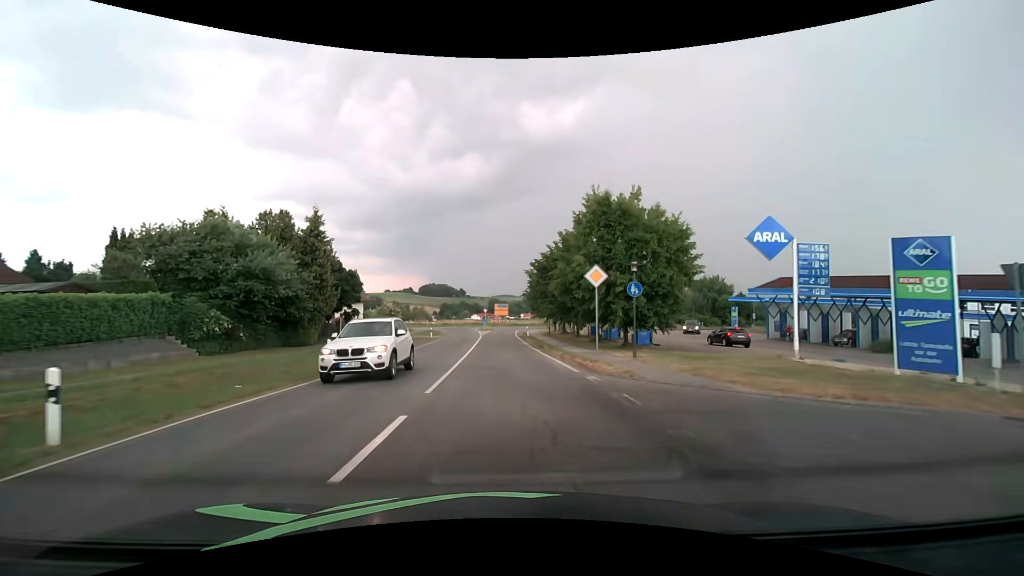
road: secondary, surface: asphalt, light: Day
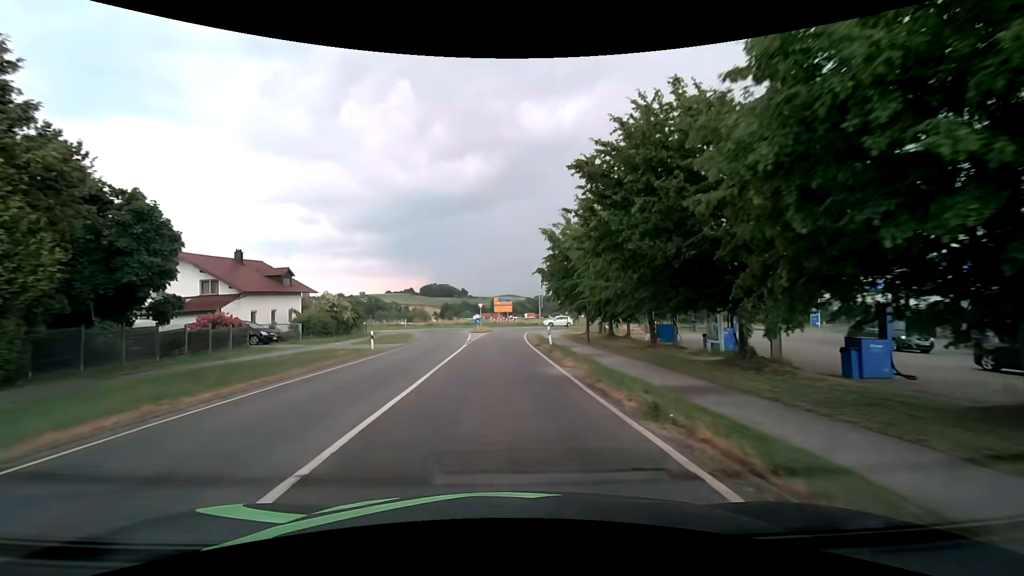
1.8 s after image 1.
(-0.2, +22.4) m; 0°
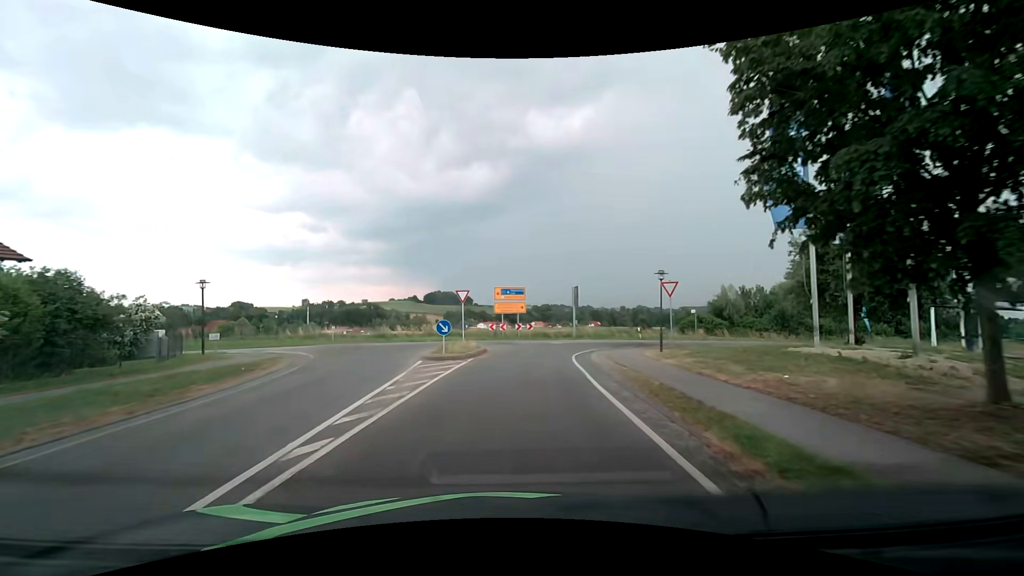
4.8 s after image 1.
(-0.4, +31.0) m; -1°
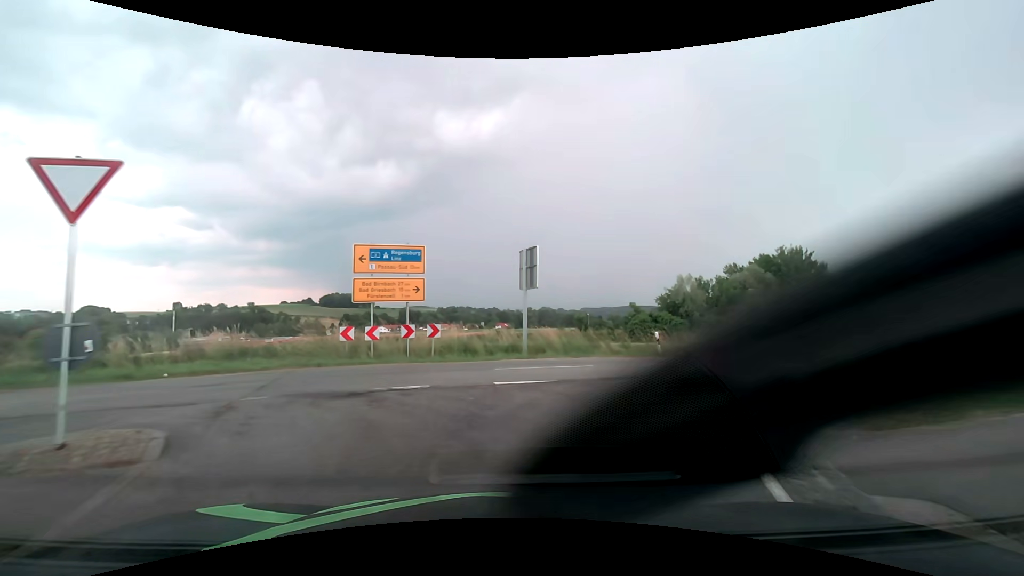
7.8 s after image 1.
(+0.6, +21.4) m; +12°
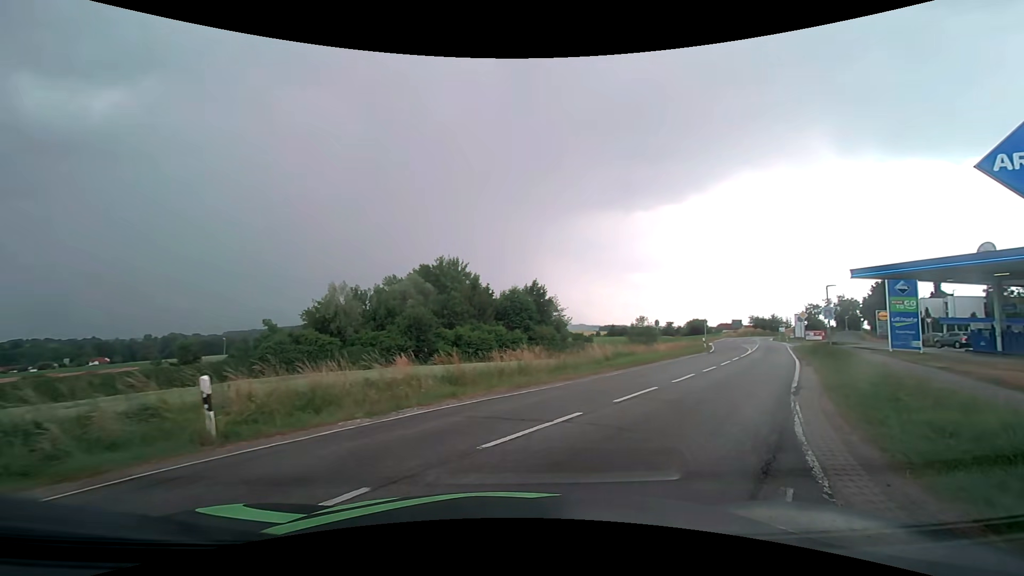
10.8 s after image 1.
(+3.6, +12.1) m; +37°
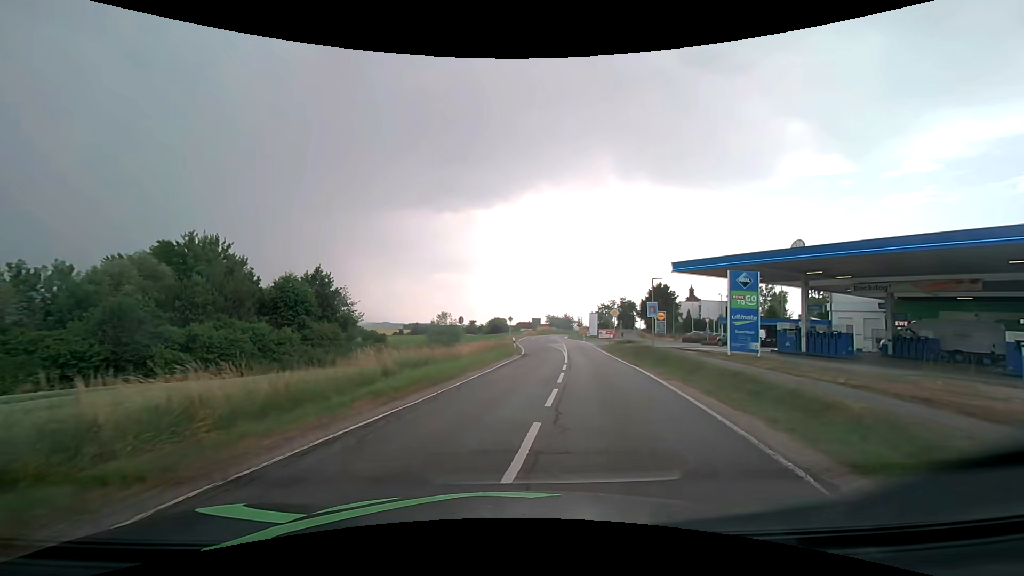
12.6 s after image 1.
(+1.9, +9.7) m; +20°
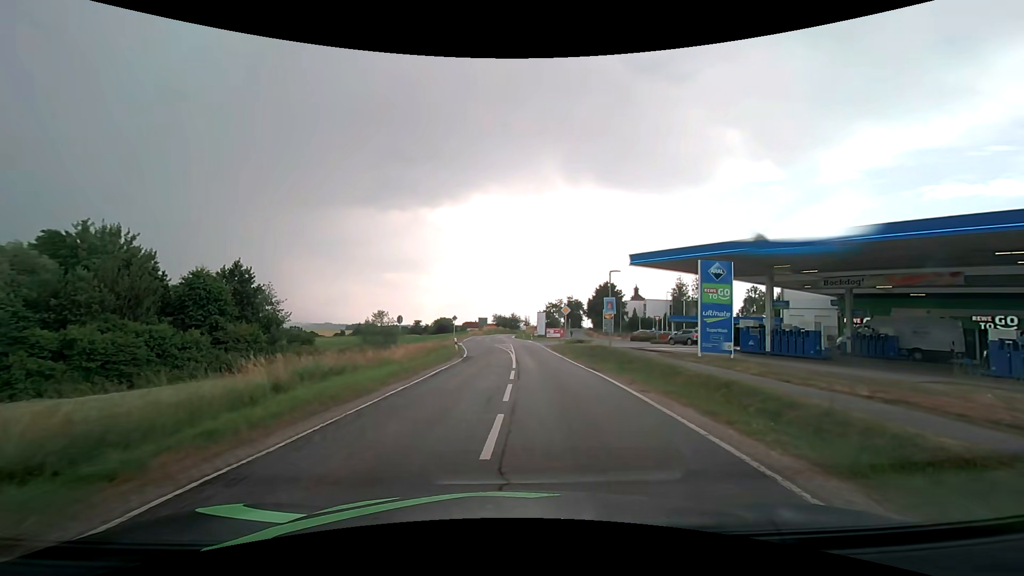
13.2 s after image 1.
(+0.2, +3.8) m; +7°
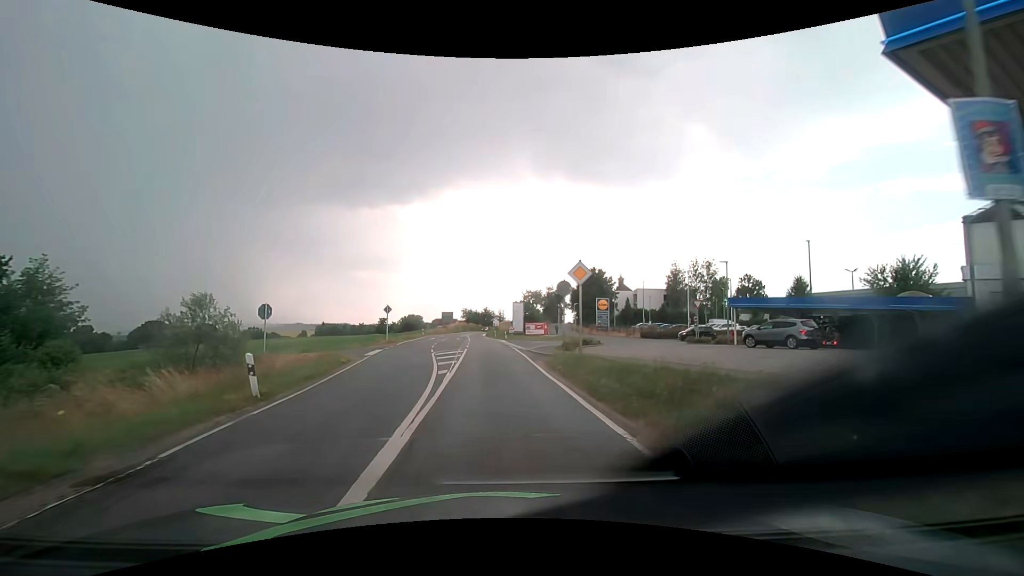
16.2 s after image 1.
(+1.4, +23.4) m; +3°
